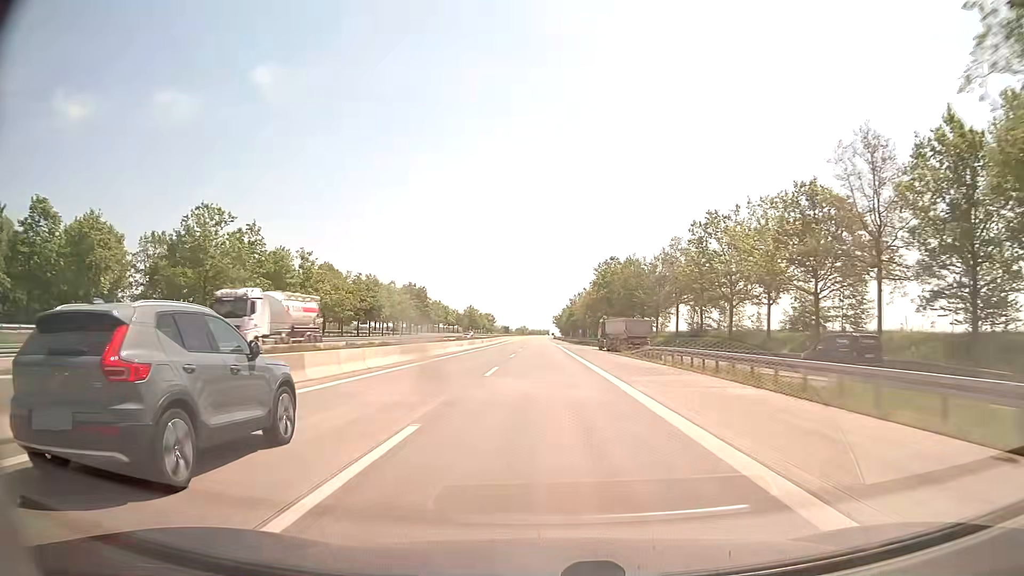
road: motorway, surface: concrete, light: Day
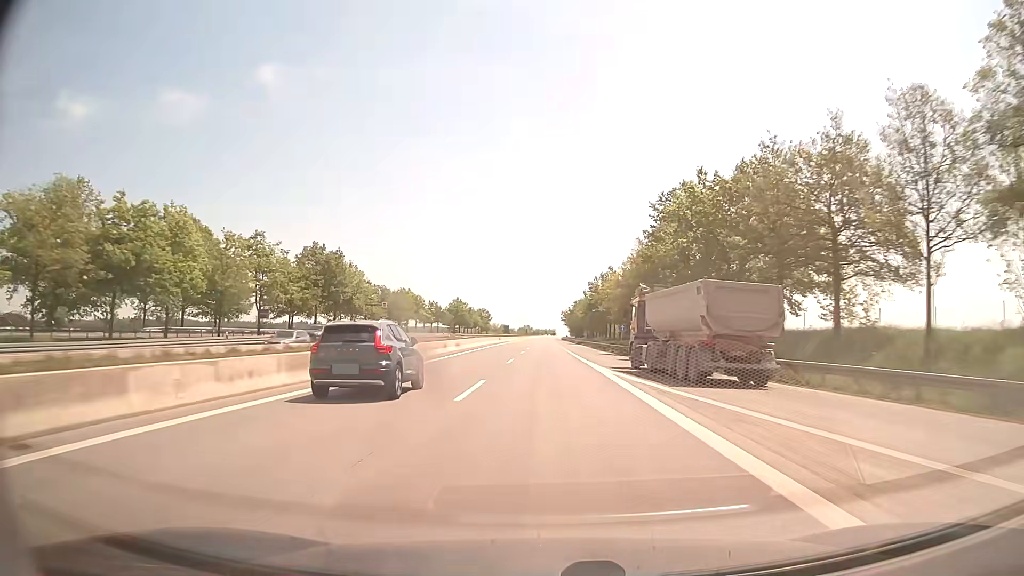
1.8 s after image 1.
(-0.3, +62.0) m; 0°
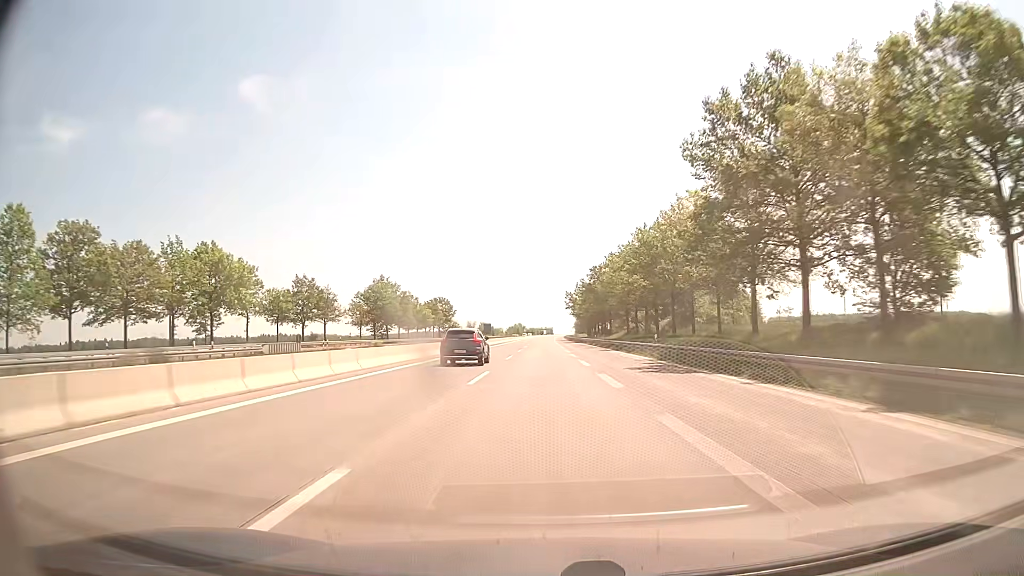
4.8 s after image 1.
(+0.4, +103.4) m; 0°
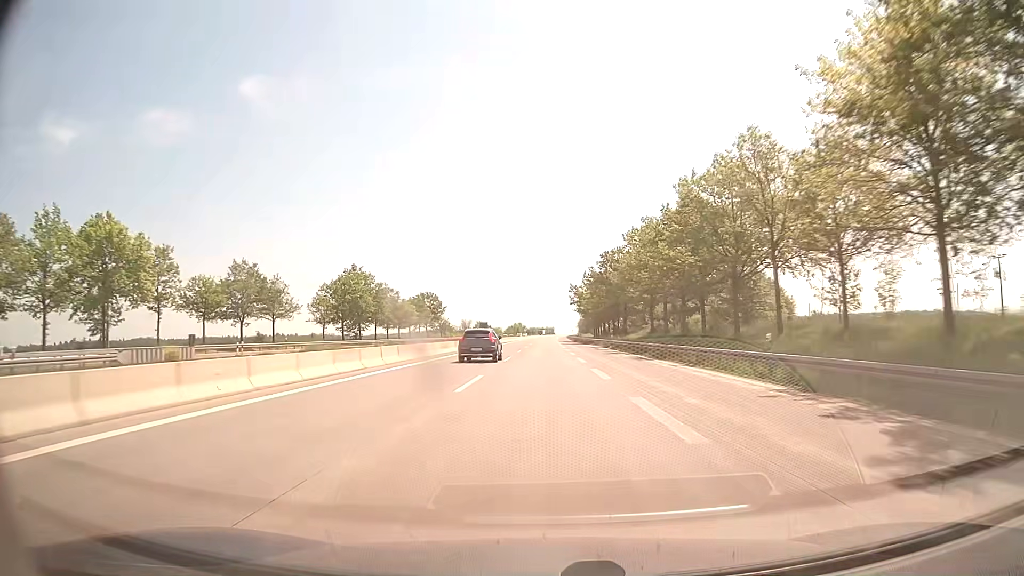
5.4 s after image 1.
(0.0, +20.7) m; 0°
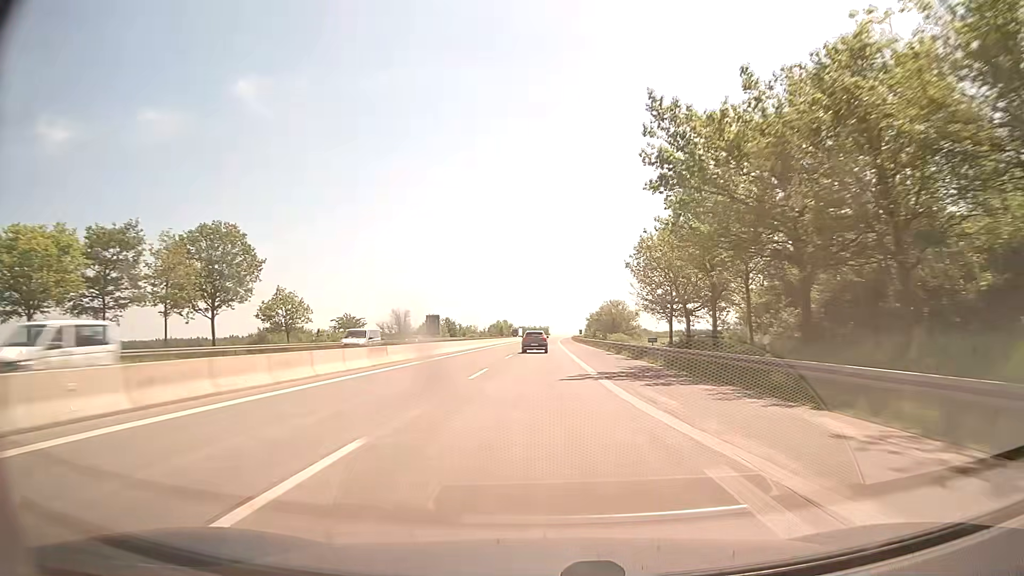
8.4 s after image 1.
(+0.3, +103.3) m; +1°
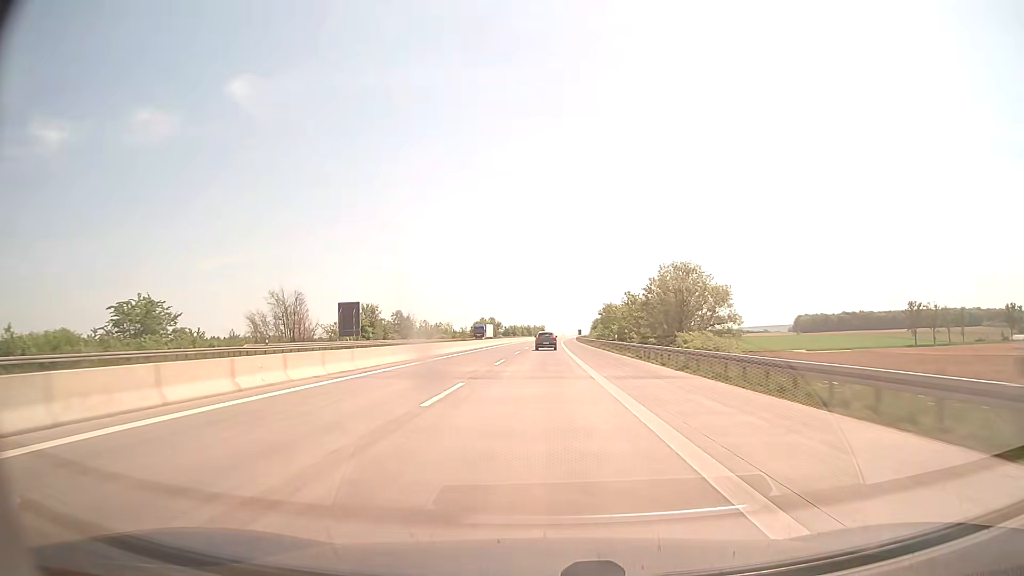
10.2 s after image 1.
(+0.2, +61.9) m; 0°
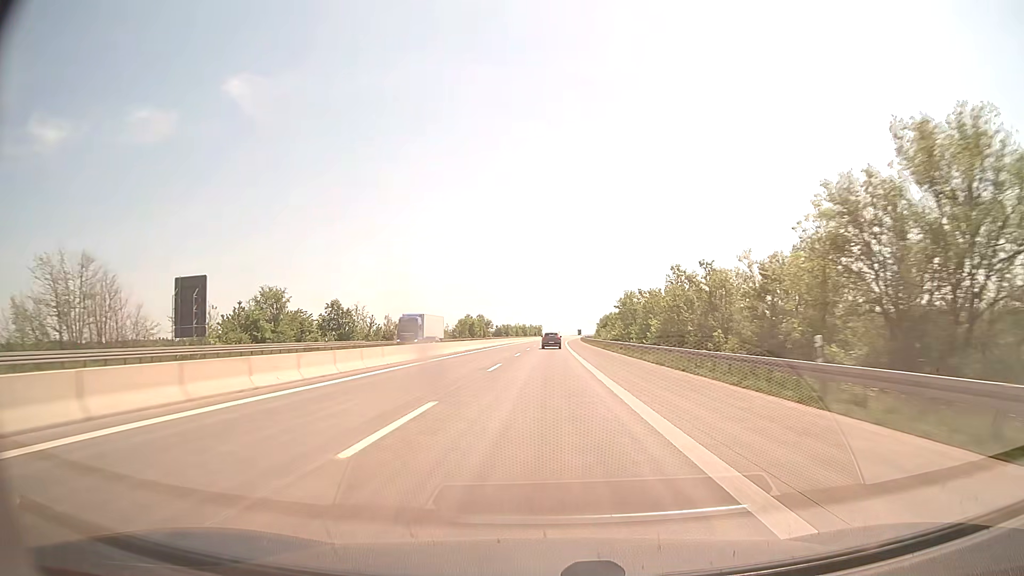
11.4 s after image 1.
(+0.1, +41.3) m; 0°
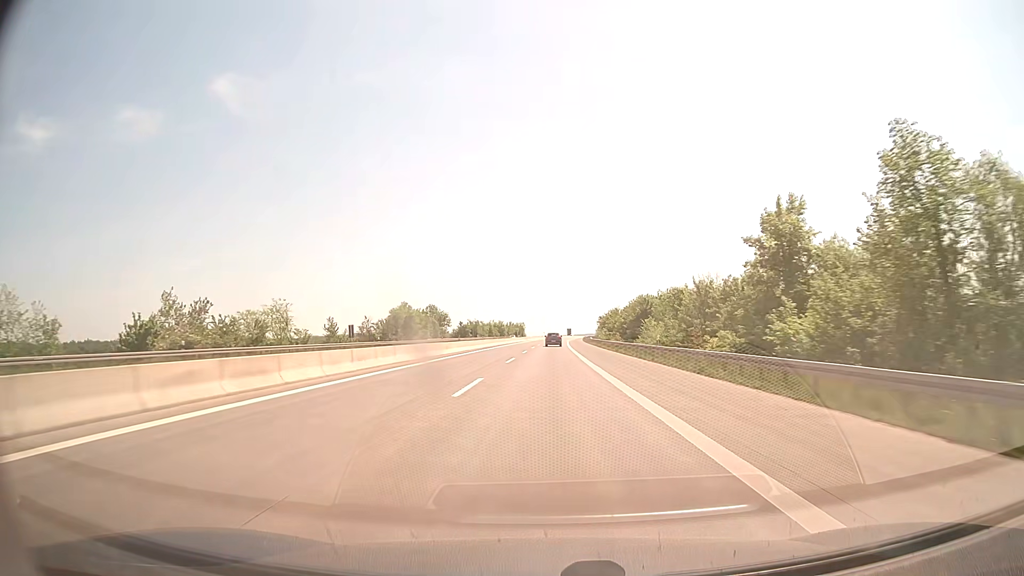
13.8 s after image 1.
(+0.7, +82.6) m; +1°
(0, +10) (0, +20) (0, +30) (0, +40) (0, +50) (+1, +60) (+1, +70) (+1, +80) (+1, +90) (+2, +100) m
